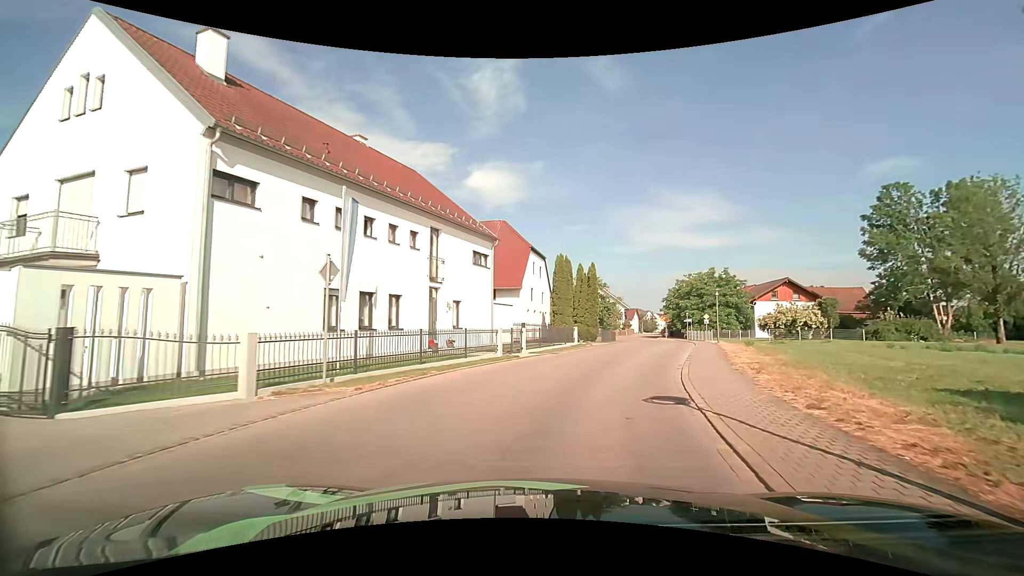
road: tertiary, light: Day
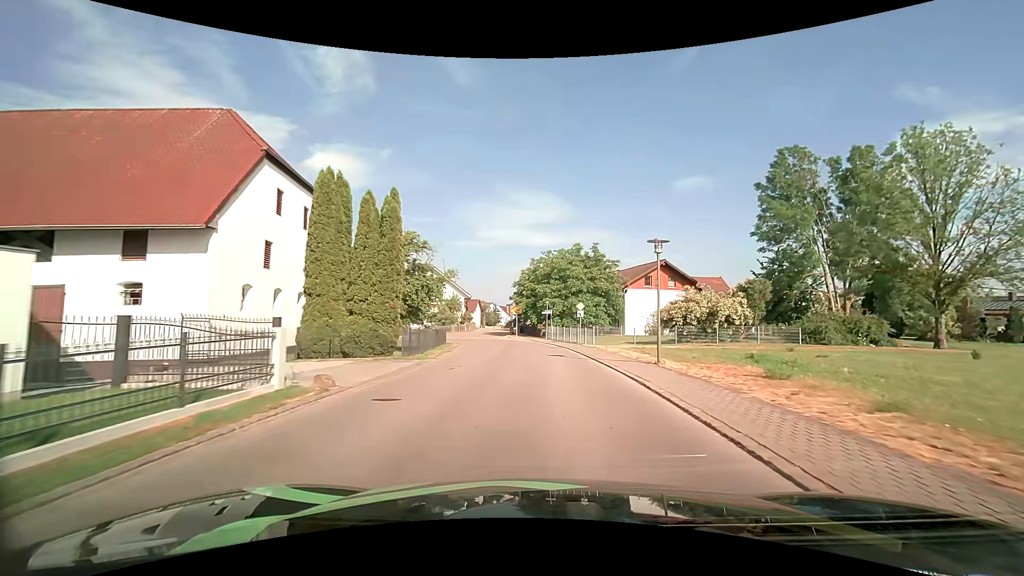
(+3.5, +22.0) m; +17°
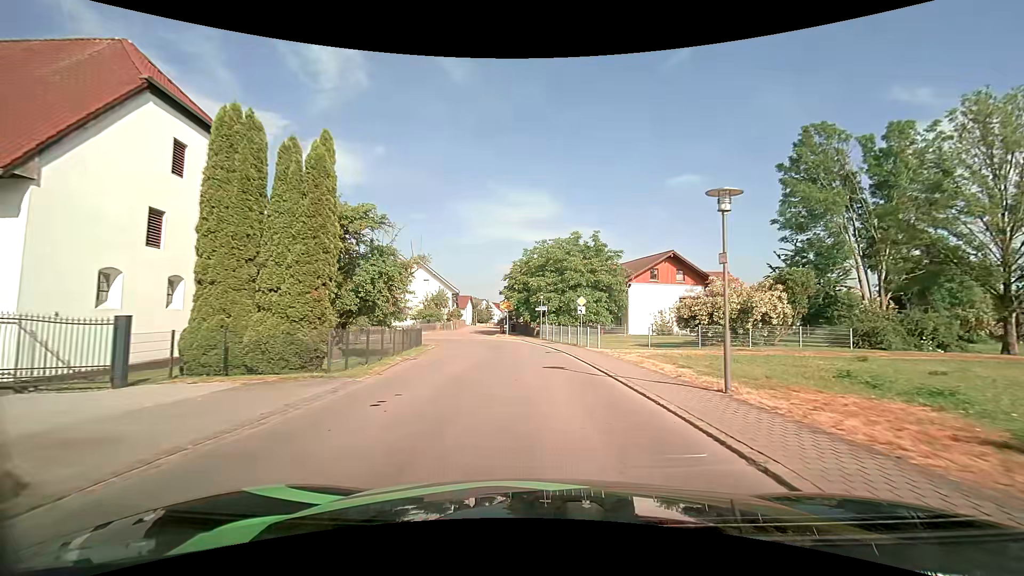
(+0.1, +5.8) m; +1°
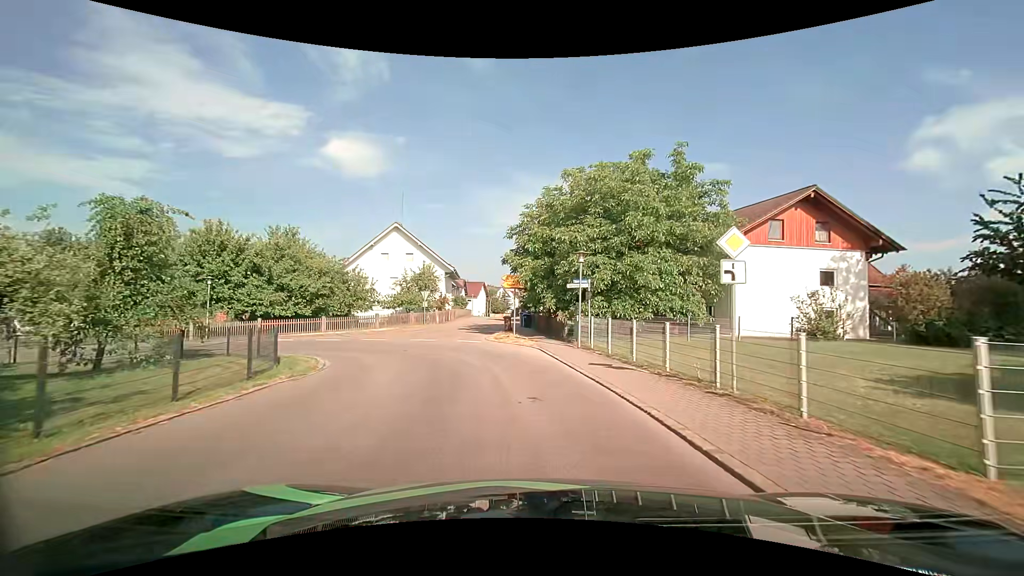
(-0.3, +20.5) m; -2°
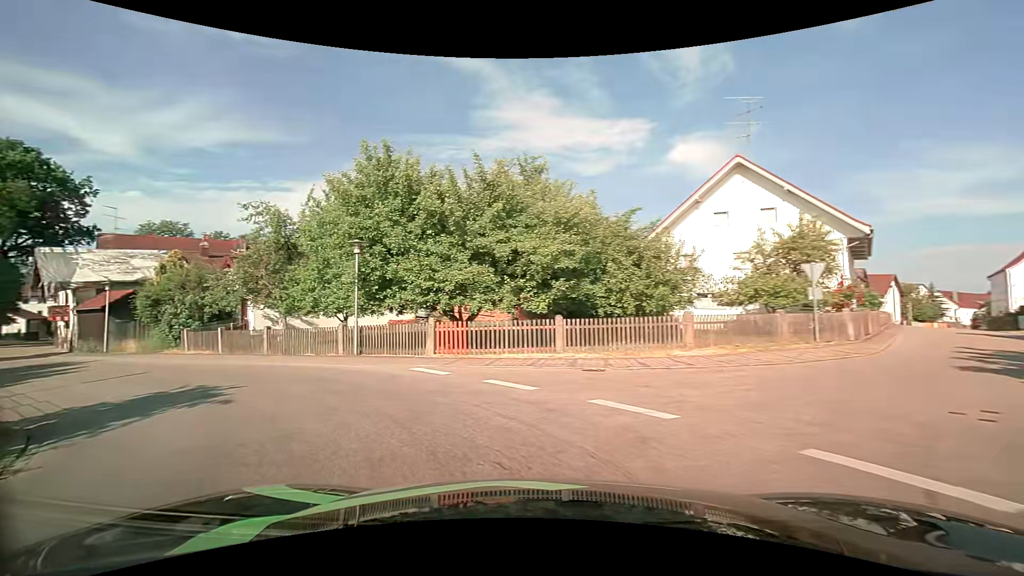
(-4.2, +20.6) m; -39°
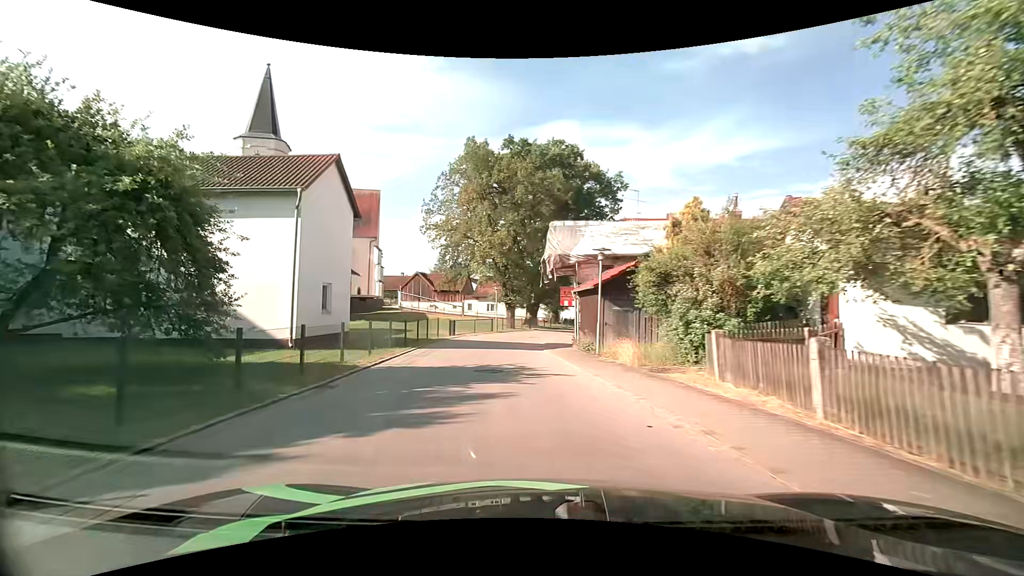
(-8.6, +14.4) m; -55°
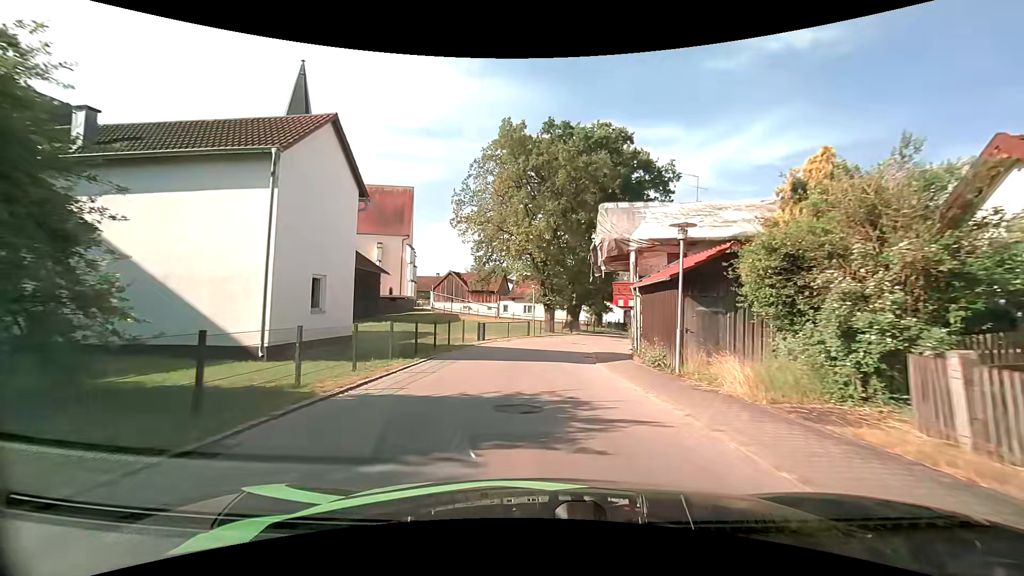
(-0.2, +4.9) m; -3°
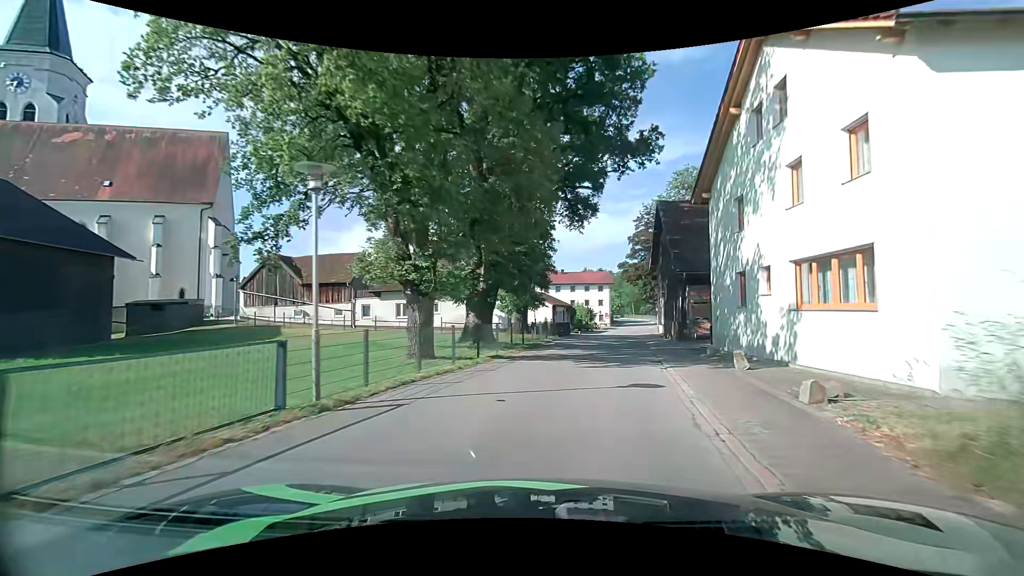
(+1.0, +26.5) m; +10°
(+1, +10) (+2, +20) (+4, +30) (+6, +39) (+8, +49) (+10, +59) (+12, +69) (+15, +78) (+18, +88) (+20, +98) m
